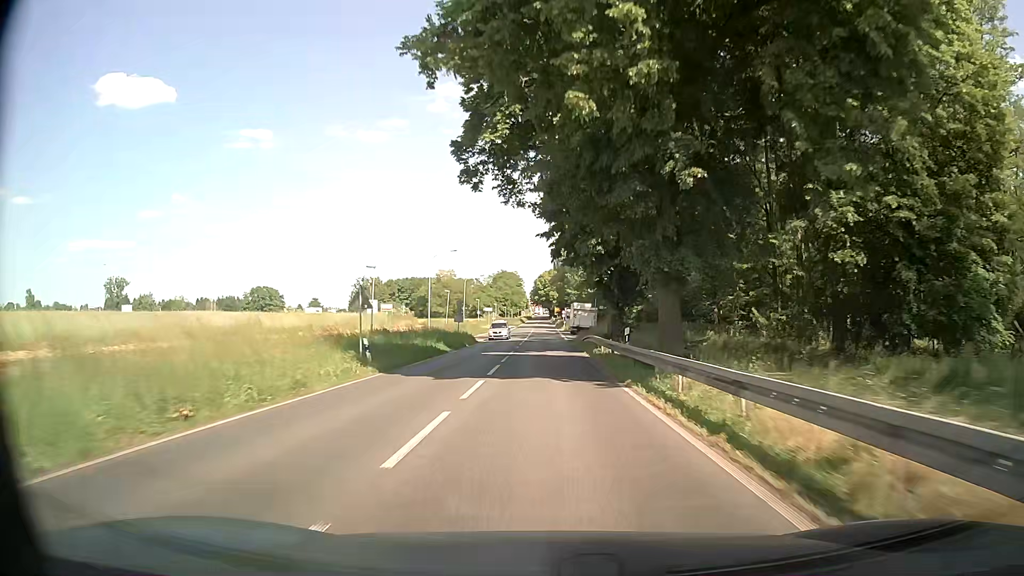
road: primary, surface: asphalt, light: Day
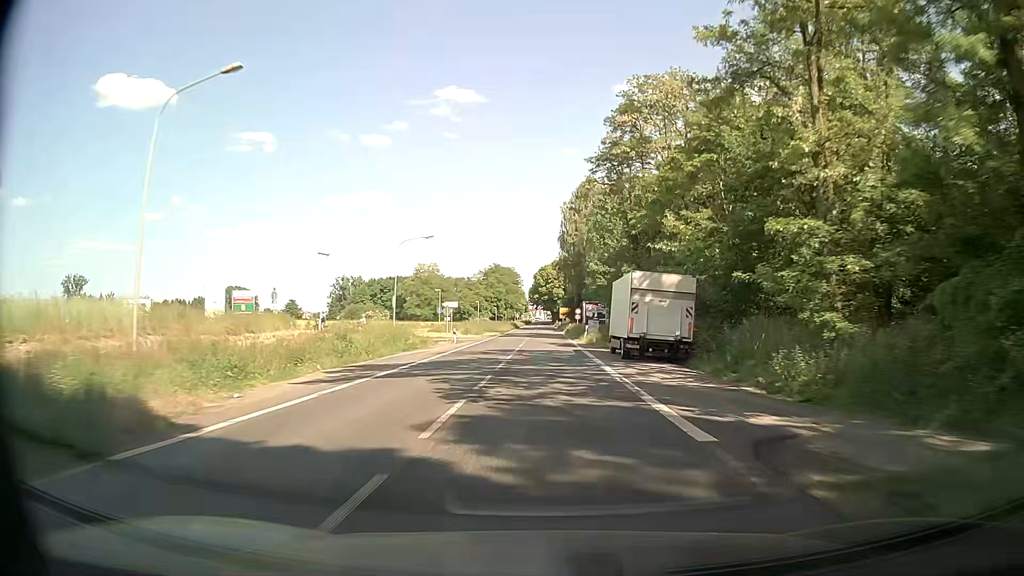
(-0.3, +46.8) m; 0°
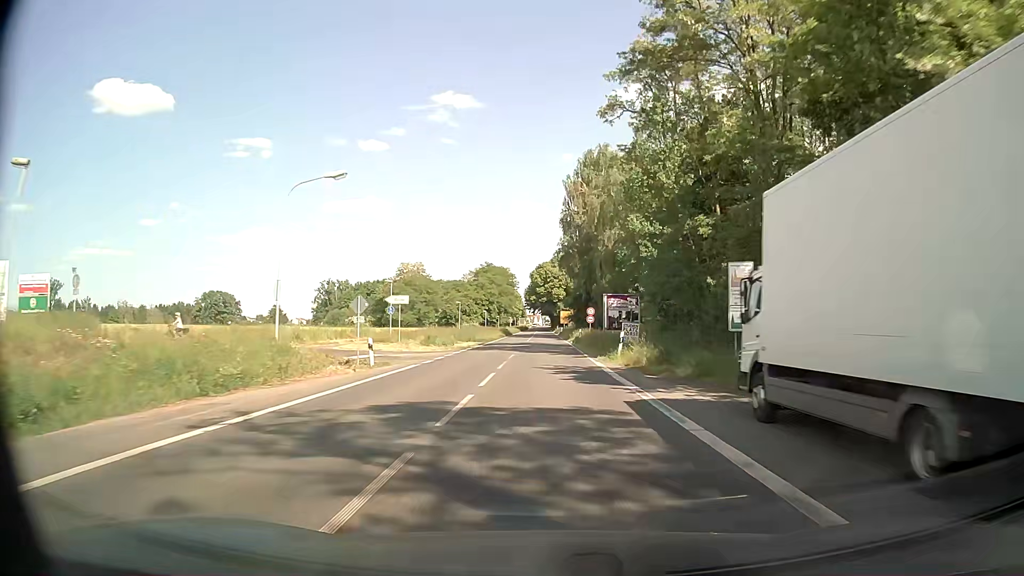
(-0.1, +23.2) m; 0°
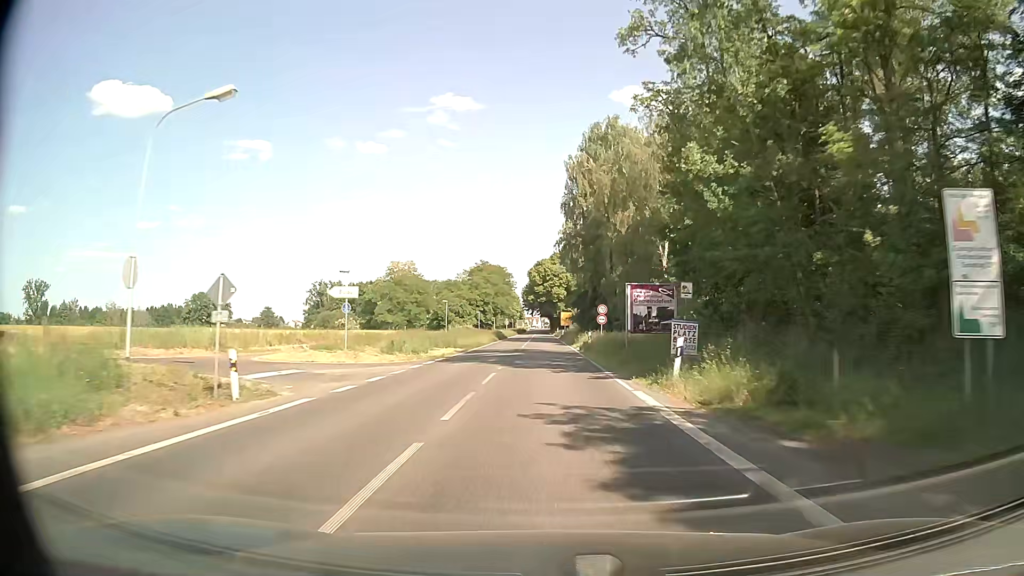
(0.0, +11.5) m; 0°
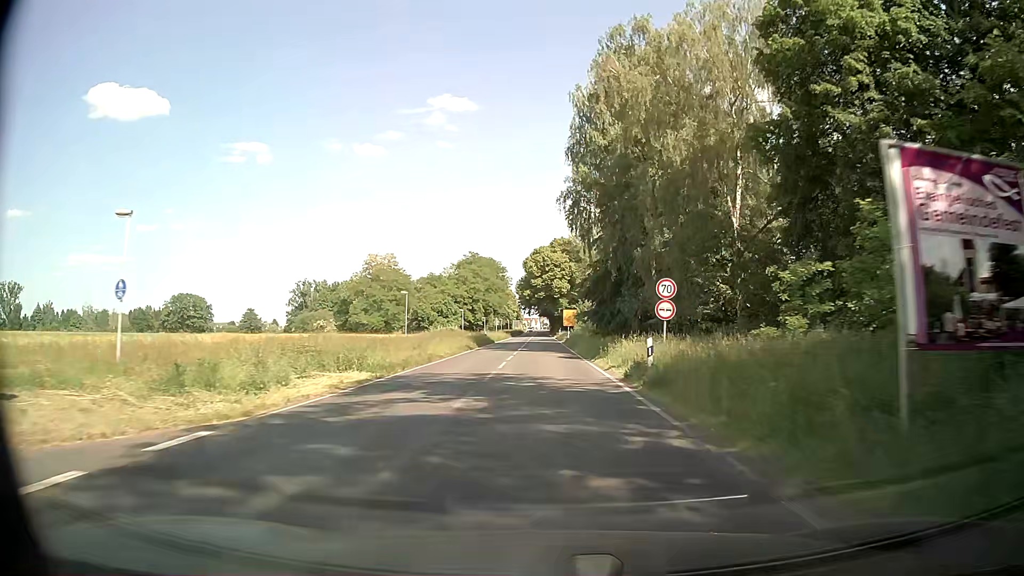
(0.0, +22.8) m; 0°
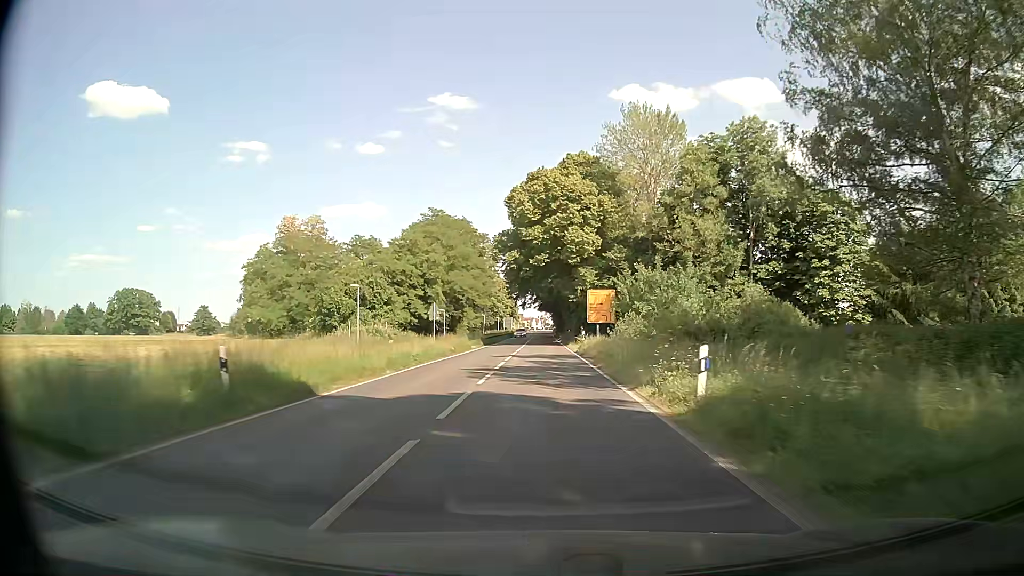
(-0.1, +55.8) m; 0°
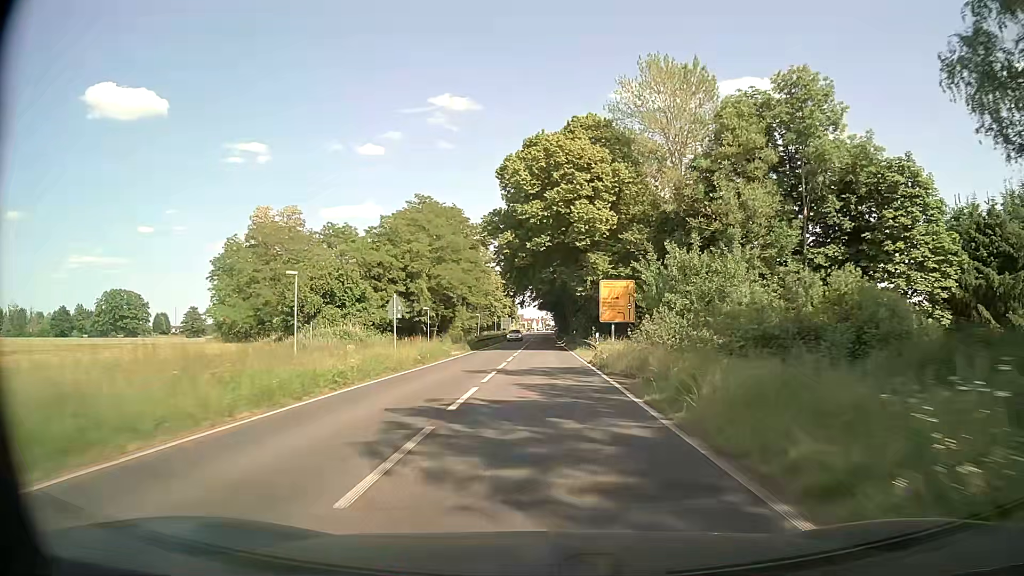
(-0.1, +11.0) m; 0°
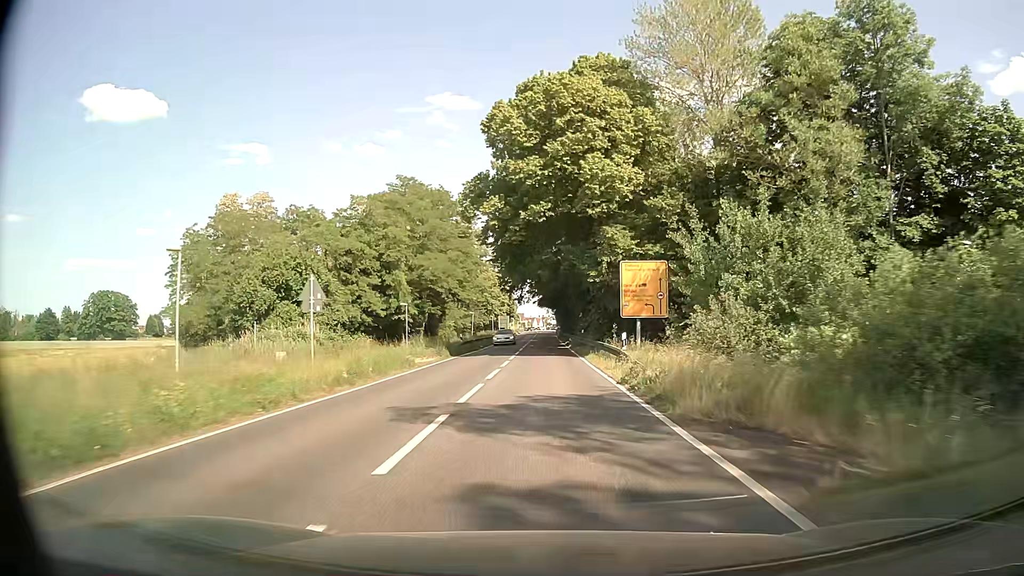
(0.0, +10.9) m; 0°
(0, +10) (0, +20) (0, +30) (0, +40) (0, +50) (0, +60) (0, +70) (0, +80) (0, +90) (0, +100) m
